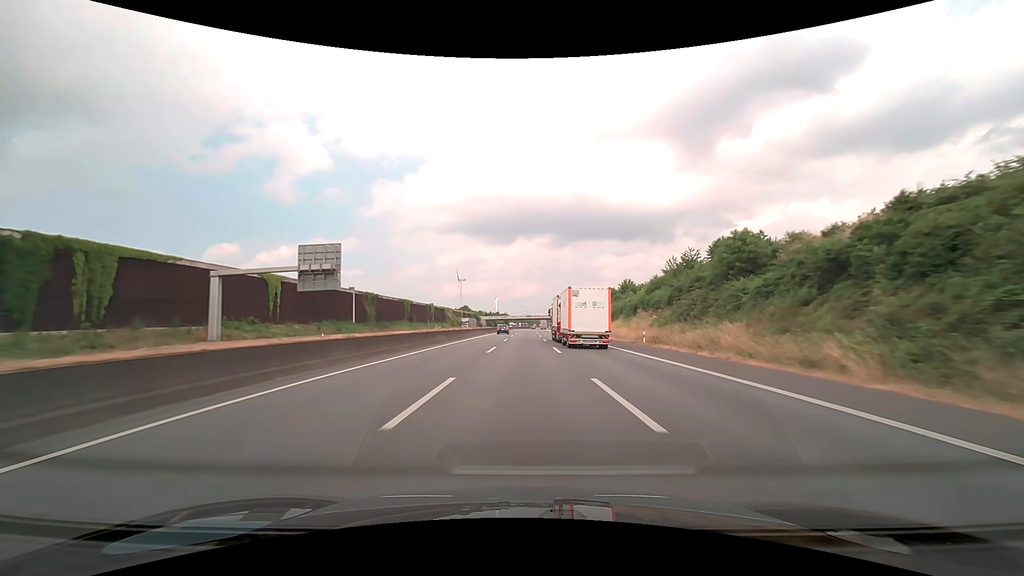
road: motorway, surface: asphalt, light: Day
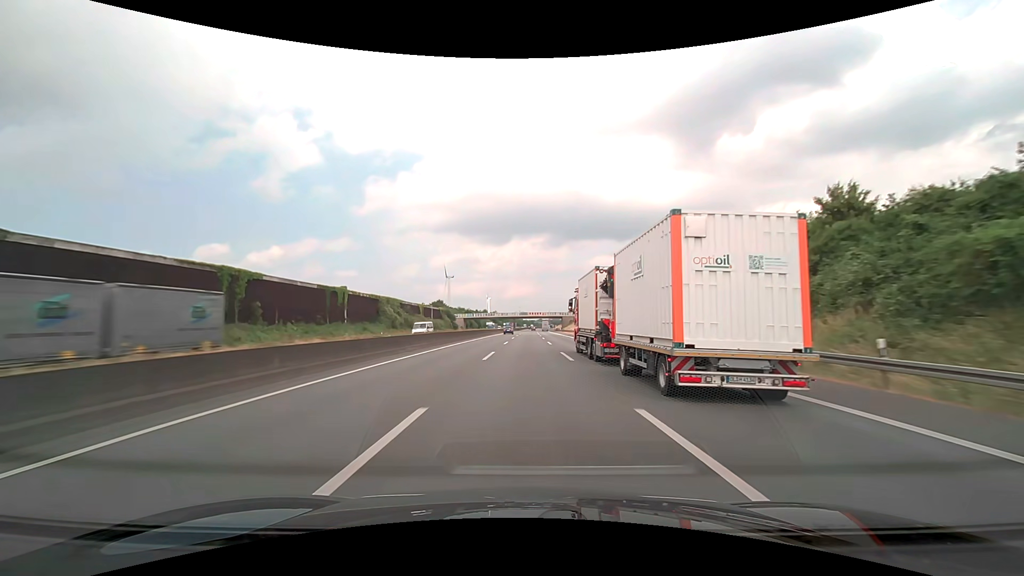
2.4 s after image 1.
(+0.4, +76.3) m; +1°
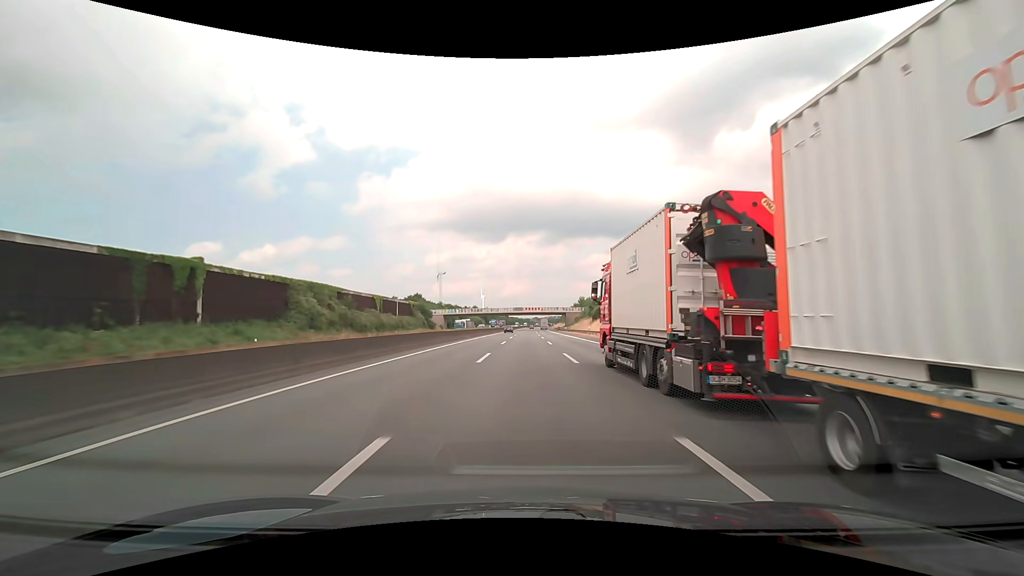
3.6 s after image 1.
(+0.2, +38.2) m; +1°
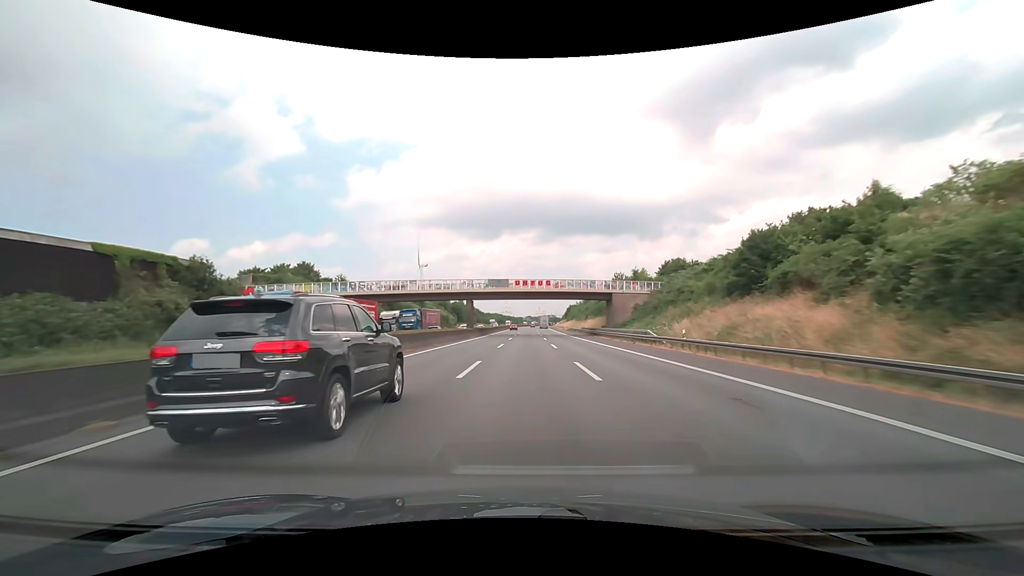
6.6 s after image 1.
(+0.7, +95.1) m; +1°
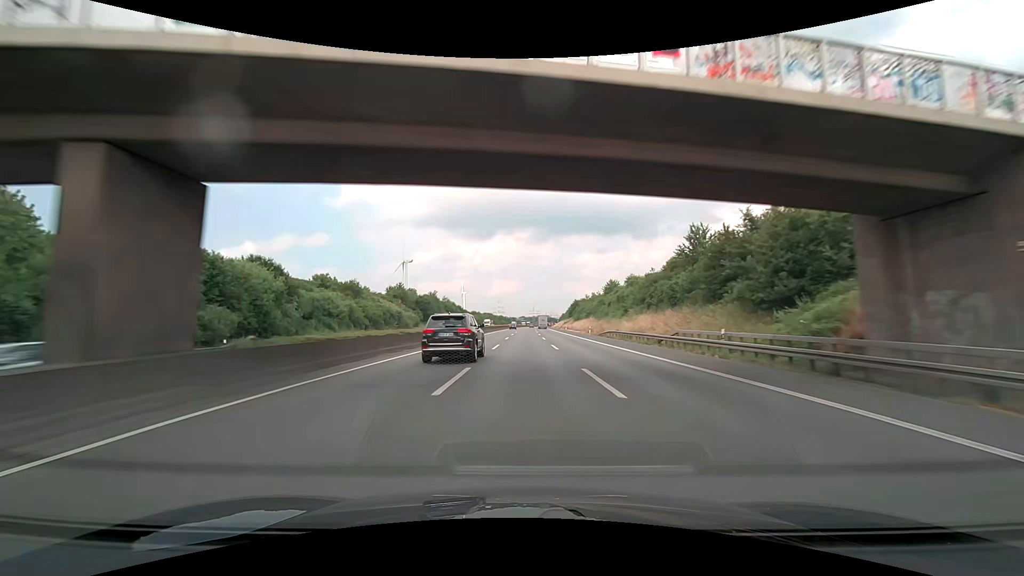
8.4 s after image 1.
(+0.5, +57.1) m; +1°
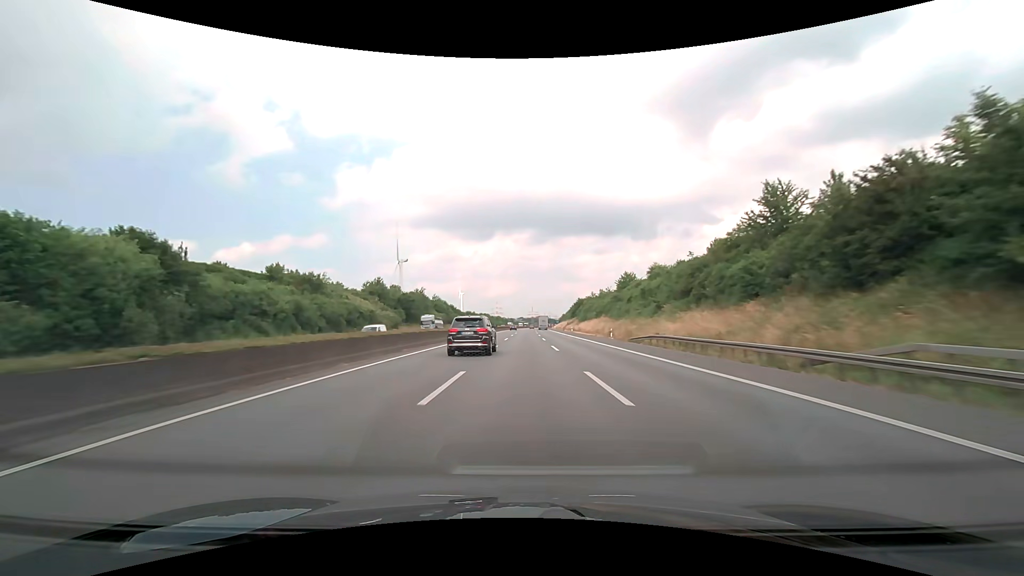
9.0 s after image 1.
(0.0, +19.0) m; 0°
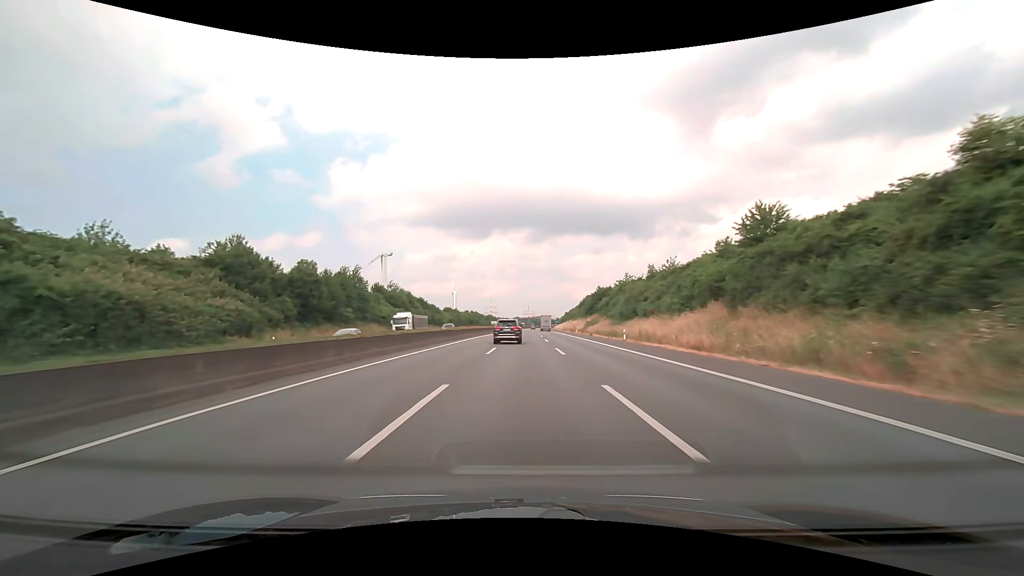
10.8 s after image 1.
(+0.4, +57.1) m; +1°
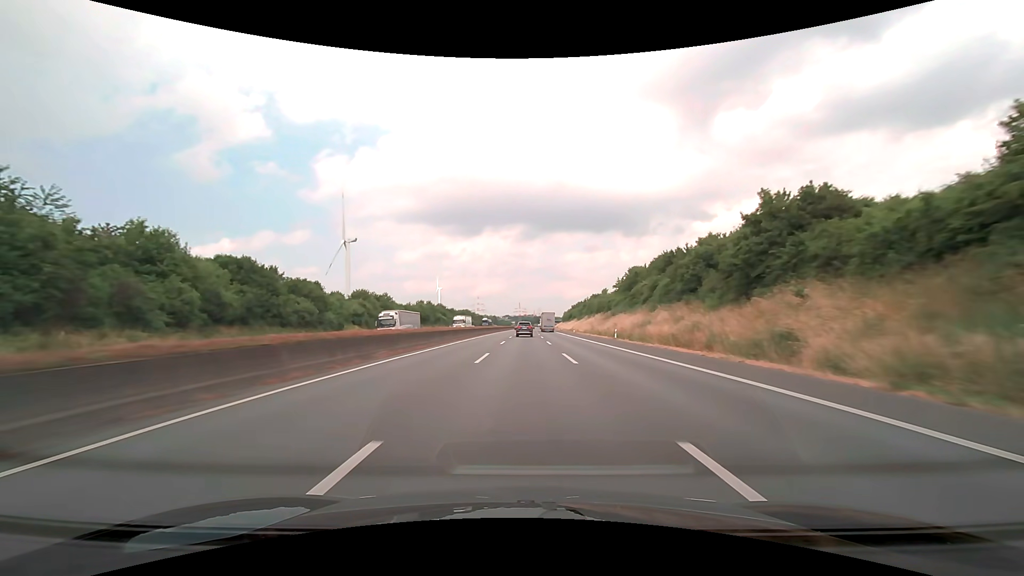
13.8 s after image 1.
(+0.9, +95.2) m; +1°
(0, +10) (0, +20) (0, +30) (0, +40) (0, +50) (0, +60) (+1, +70) (+1, +80) (+1, +90) (+1, +100) m
